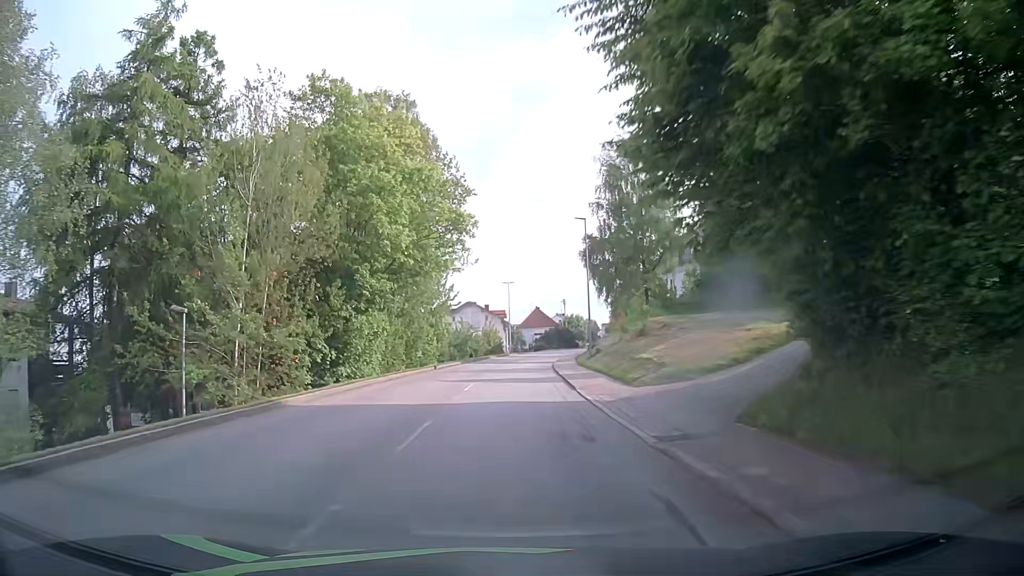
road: tertiary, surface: asphalt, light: Day
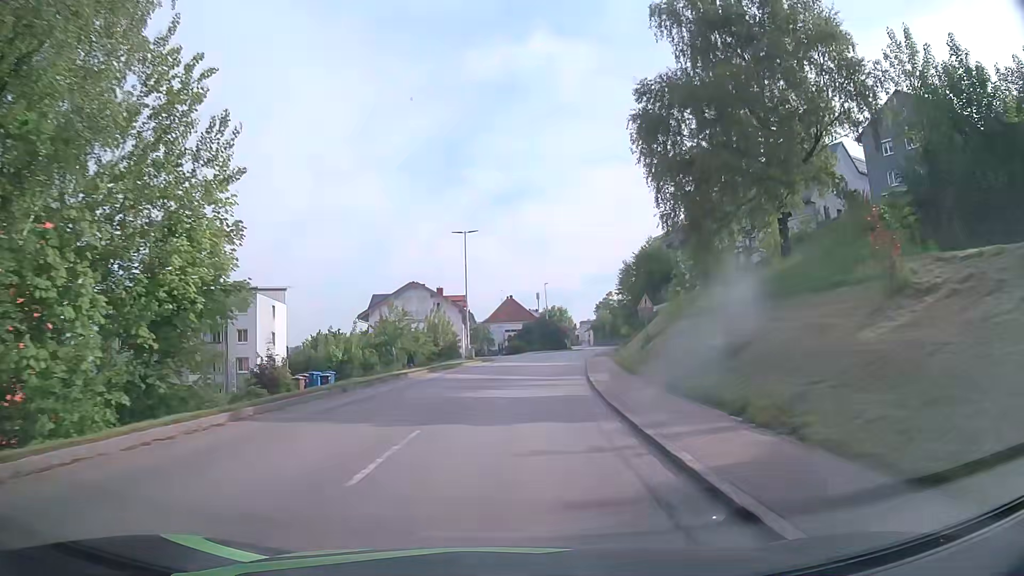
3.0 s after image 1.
(+1.1, +37.8) m; +3°
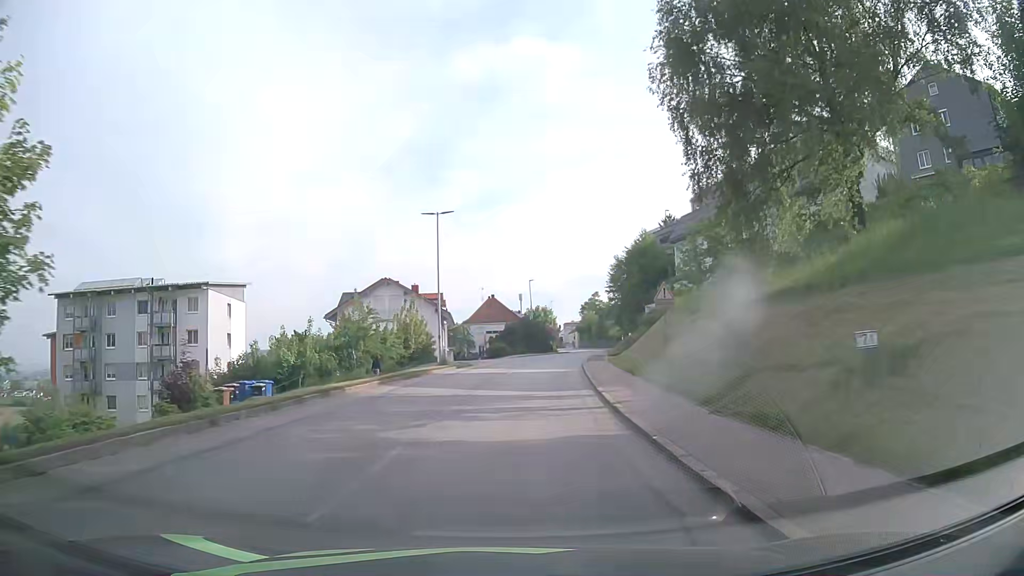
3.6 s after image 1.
(0.0, +7.5) m; +1°
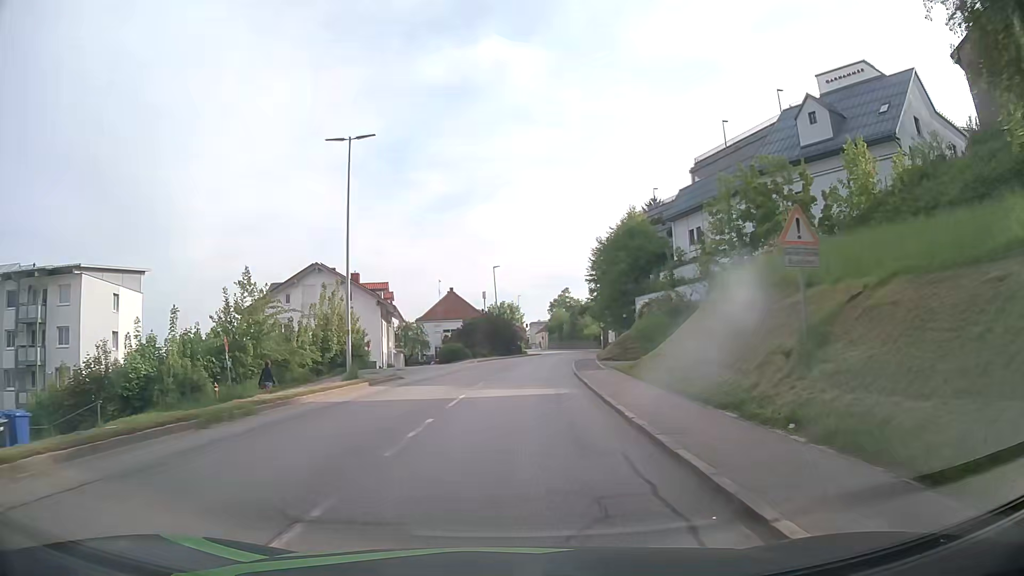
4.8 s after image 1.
(+0.4, +14.9) m; +3°
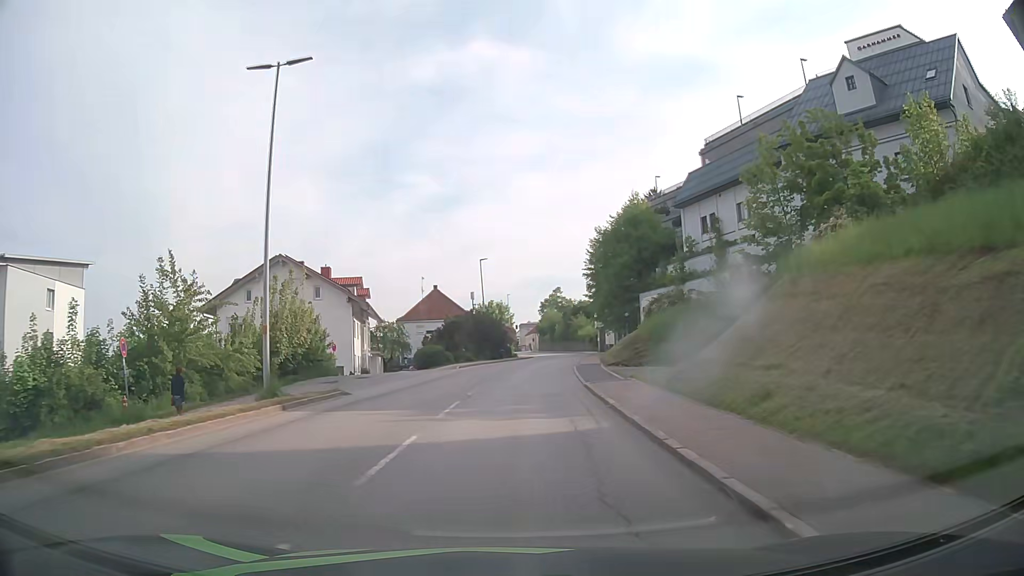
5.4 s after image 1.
(0.0, +7.4) m; +1°
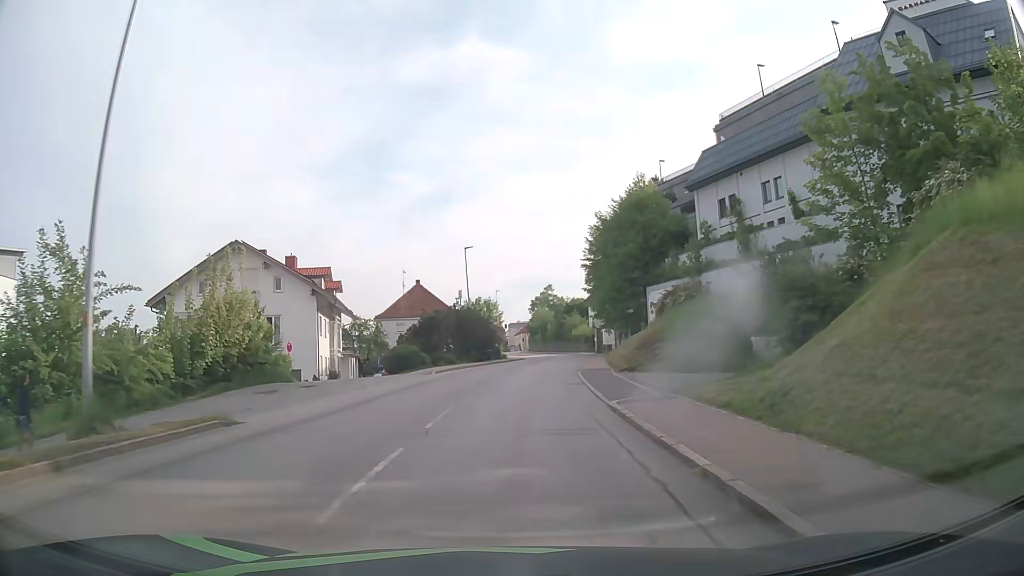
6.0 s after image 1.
(0.0, +7.4) m; +1°
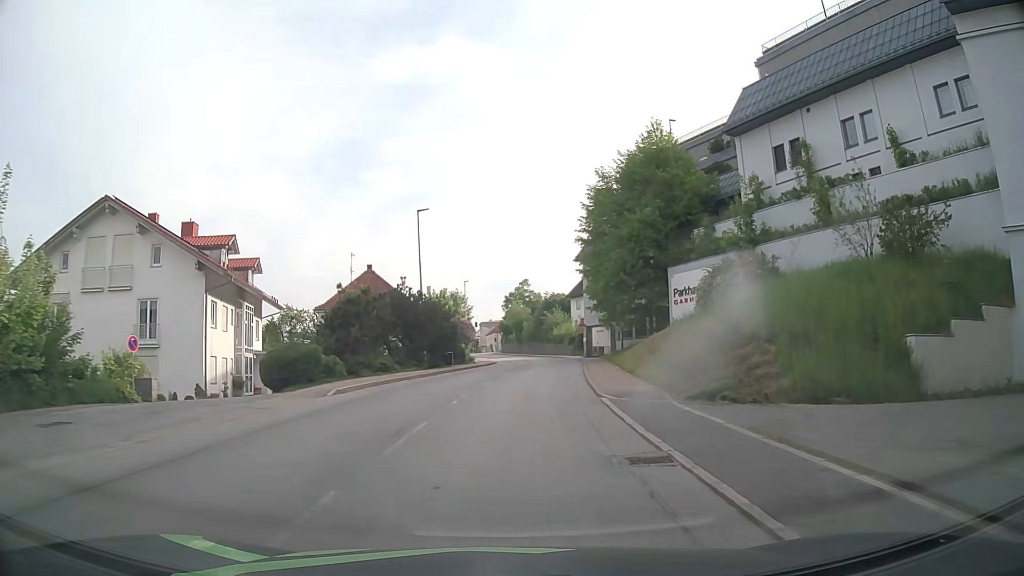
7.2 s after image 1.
(+0.3, +14.7) m; +2°
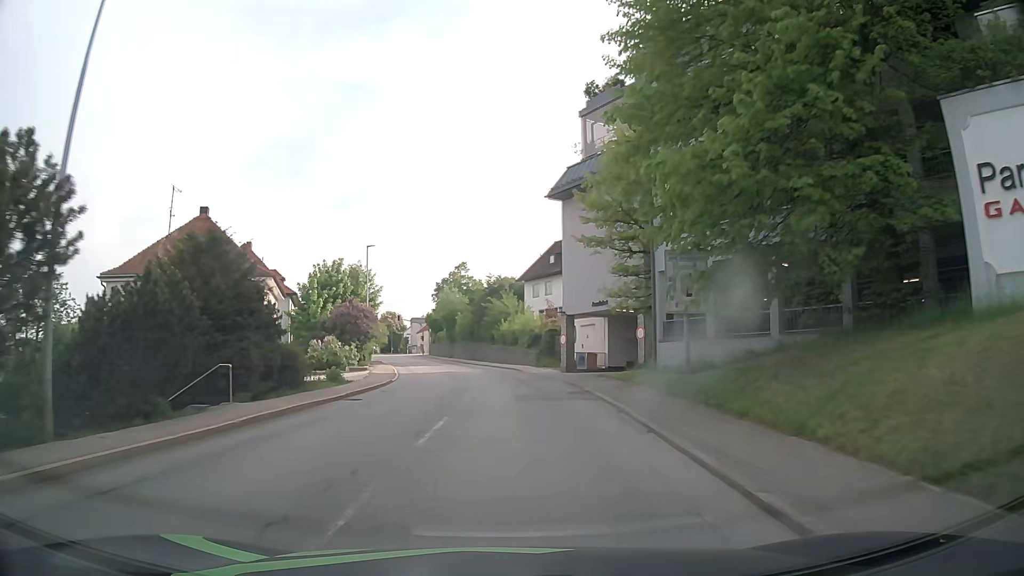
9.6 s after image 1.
(+1.2, +28.8) m; +5°
(0, +10) (0, +20) (0, +30) (-2, +40) (-3, +50) (-5, +60) (-8, +69) (-10, +79) (-12, +89) (-14, +99) m
